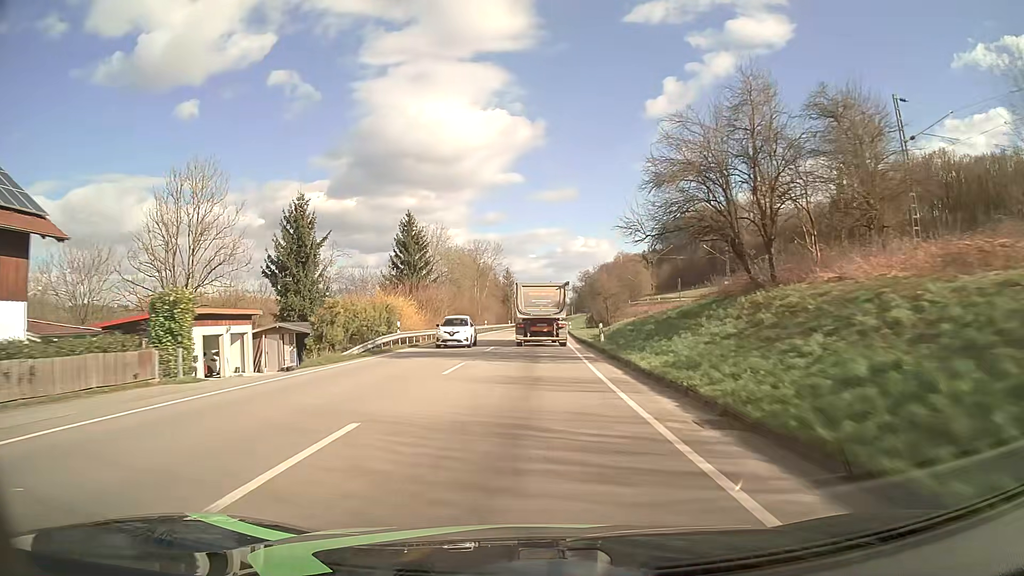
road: primary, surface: asphalt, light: Day
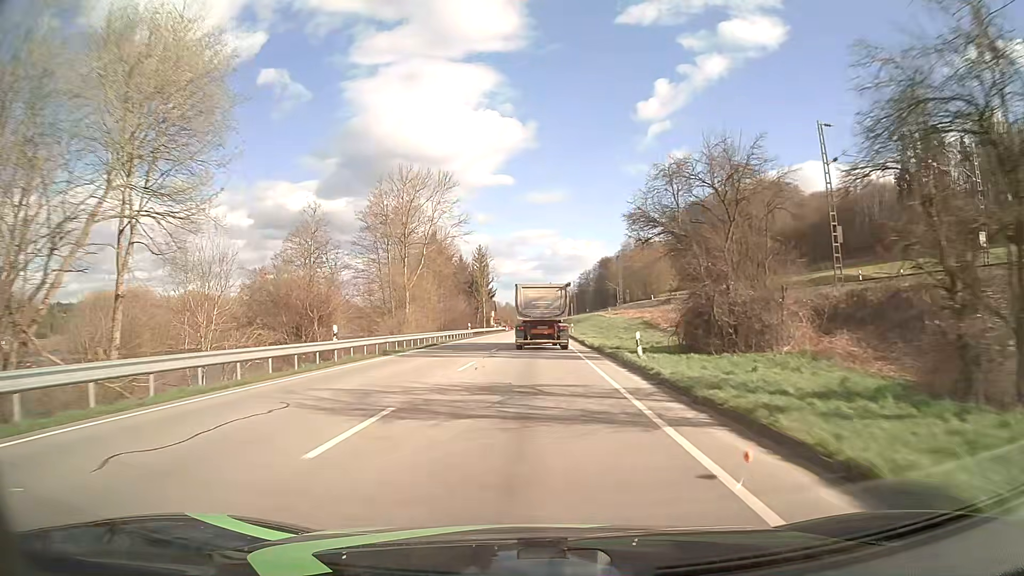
(+0.6, +59.4) m; +1°
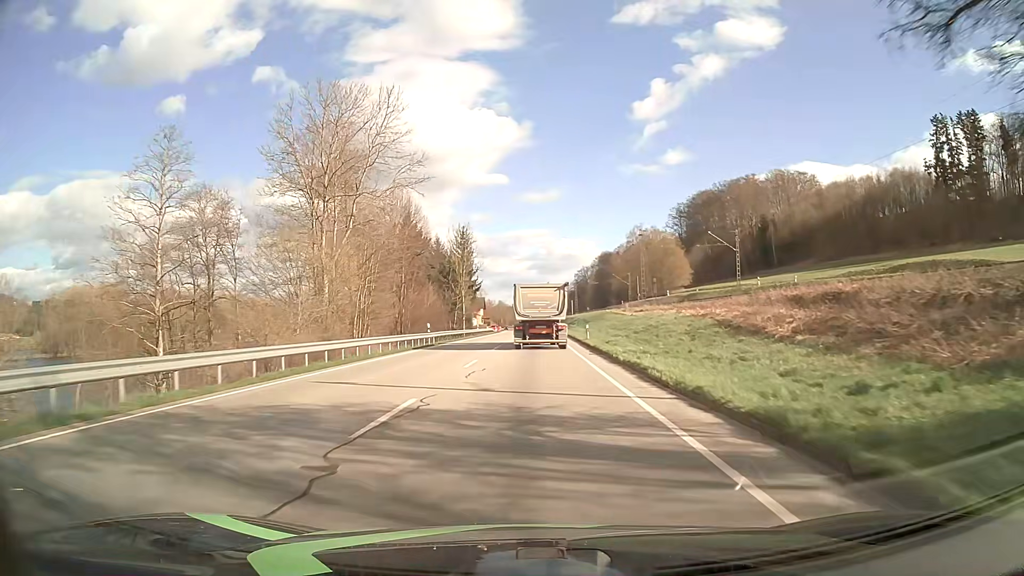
(+0.1, +23.2) m; 0°
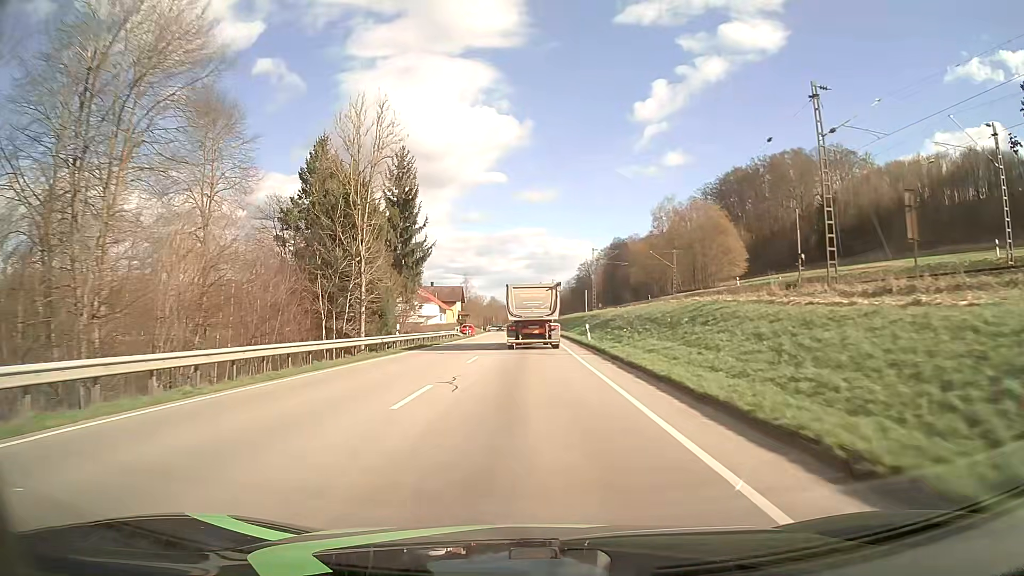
(+0.4, +46.5) m; 0°
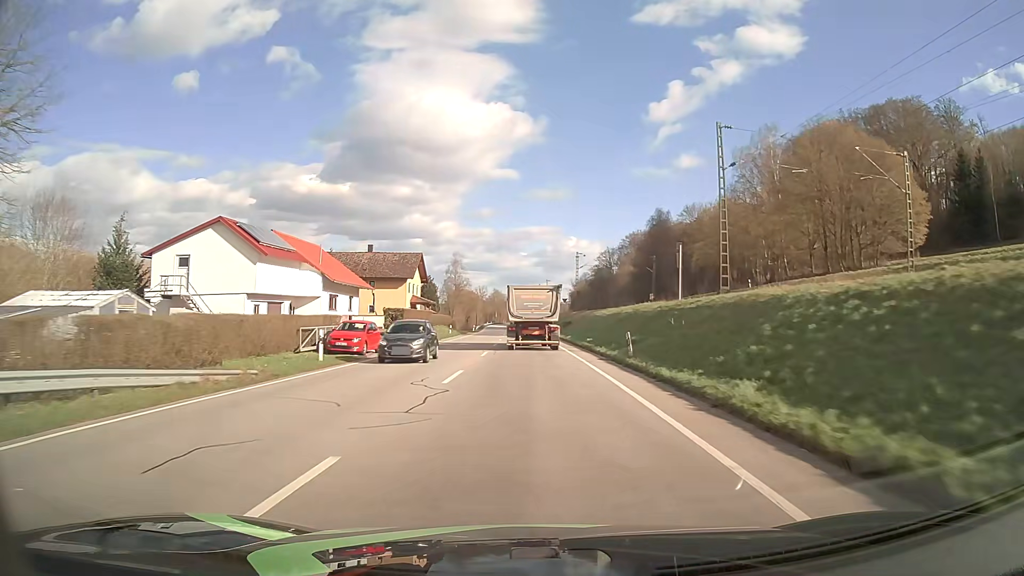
(-0.2, +57.0) m; -1°
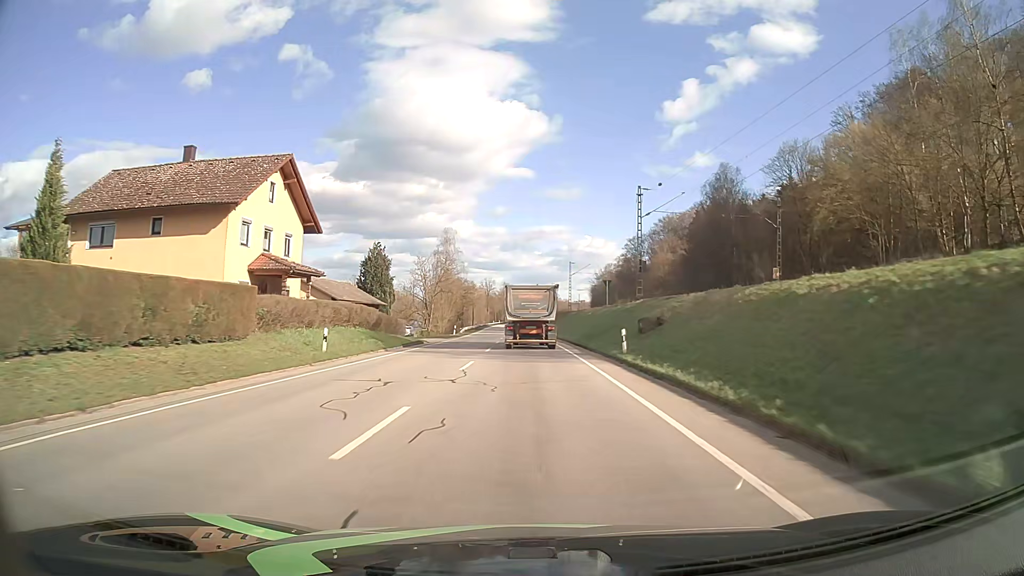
(-0.4, +45.2) m; -1°
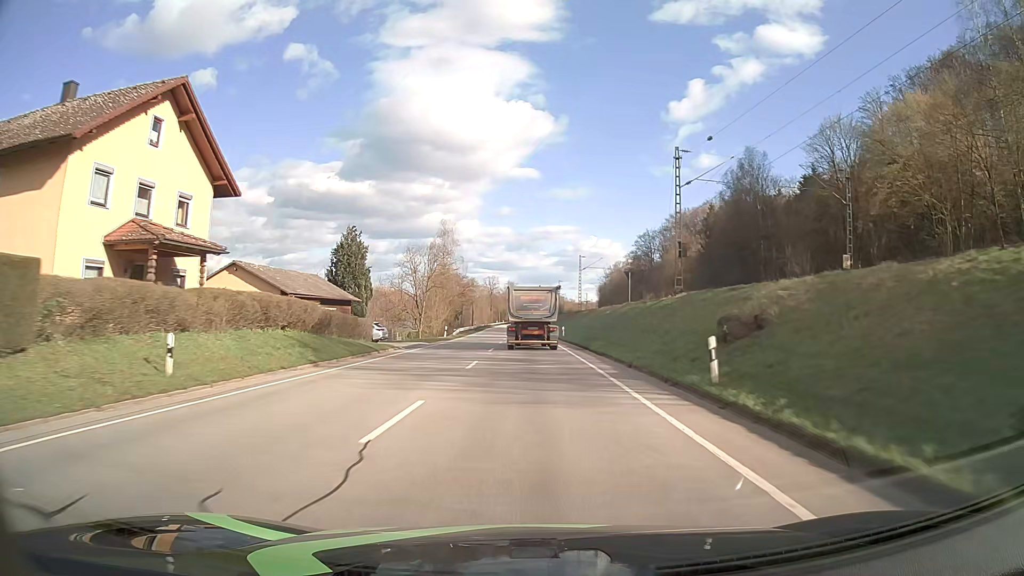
(-0.1, +11.3) m; -1°
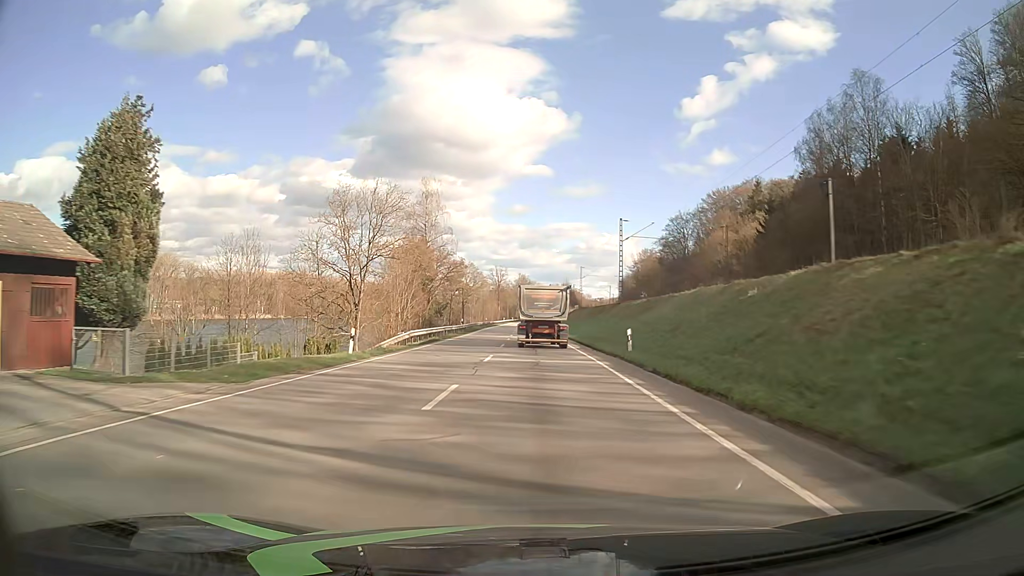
(-0.3, +34.1) m; -1°
(0, +10) (0, +20) (0, +30) (0, +40) (0, +50) (0, +60) (0, +70) (0, +80) (0, +90) (0, +100) m
